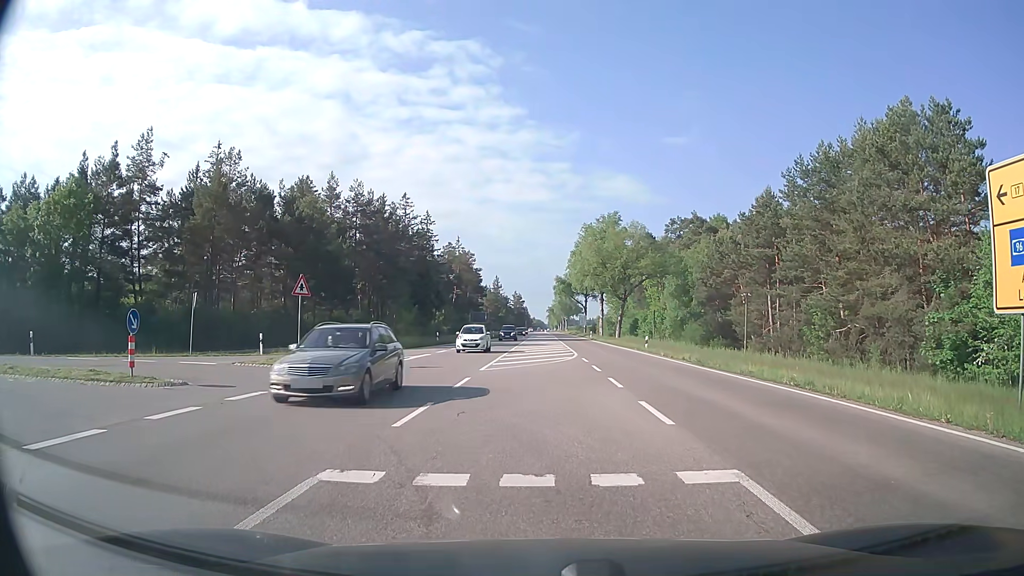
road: primary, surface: asphalt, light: Day
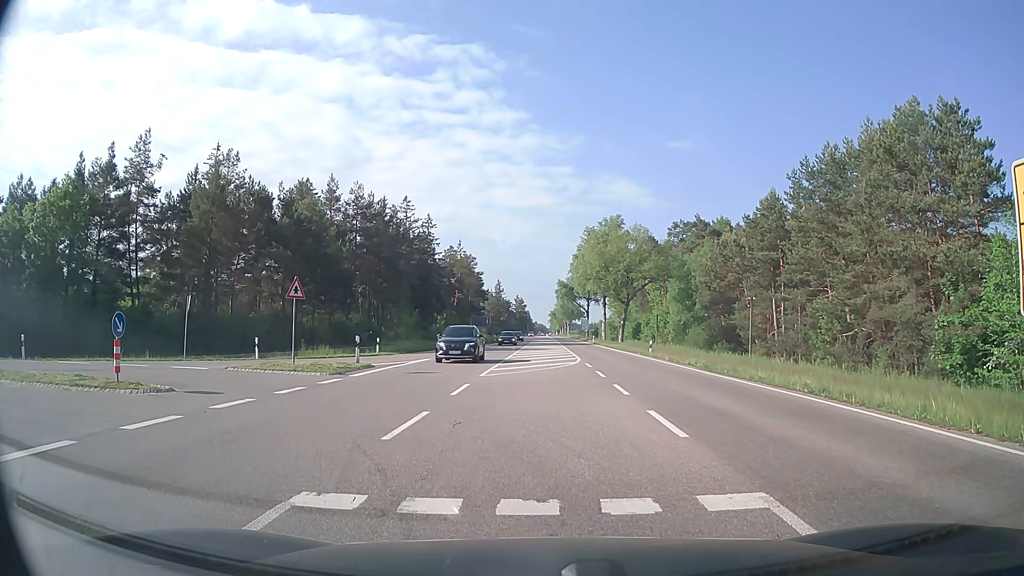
(0.0, +0.7) m; 0°
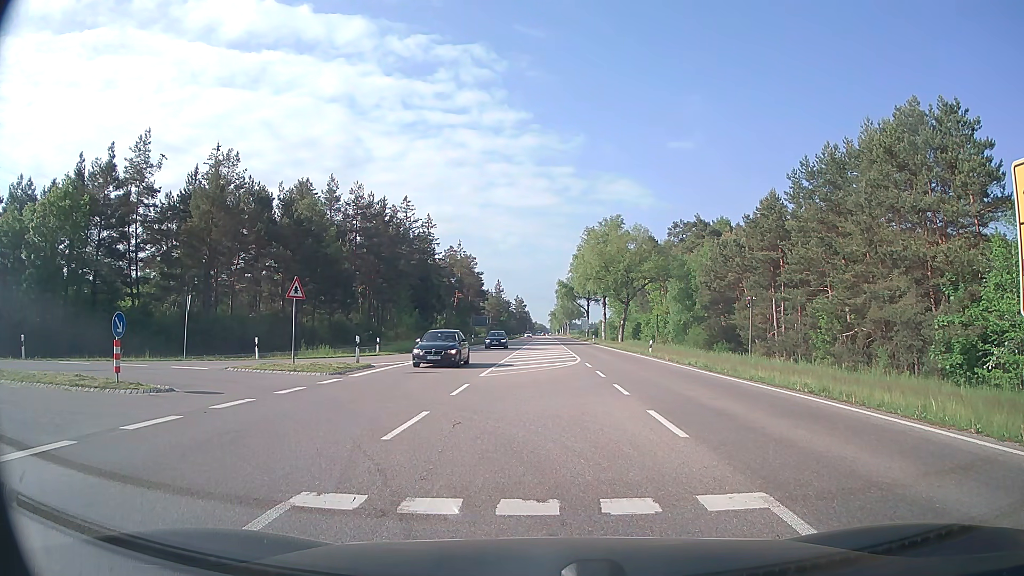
(0.0, 0.0) m; 0°
